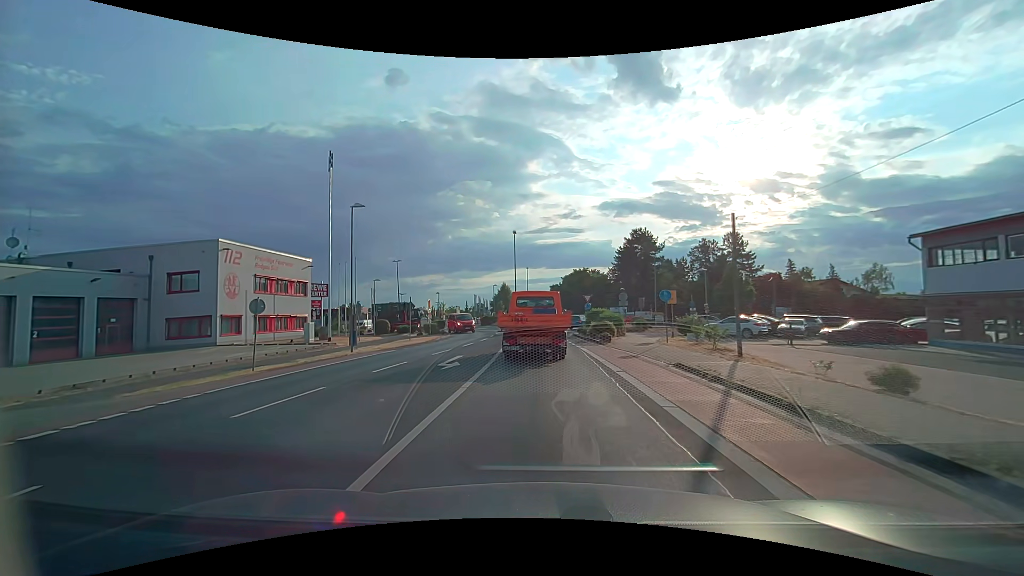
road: tertiary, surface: asphalt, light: Day
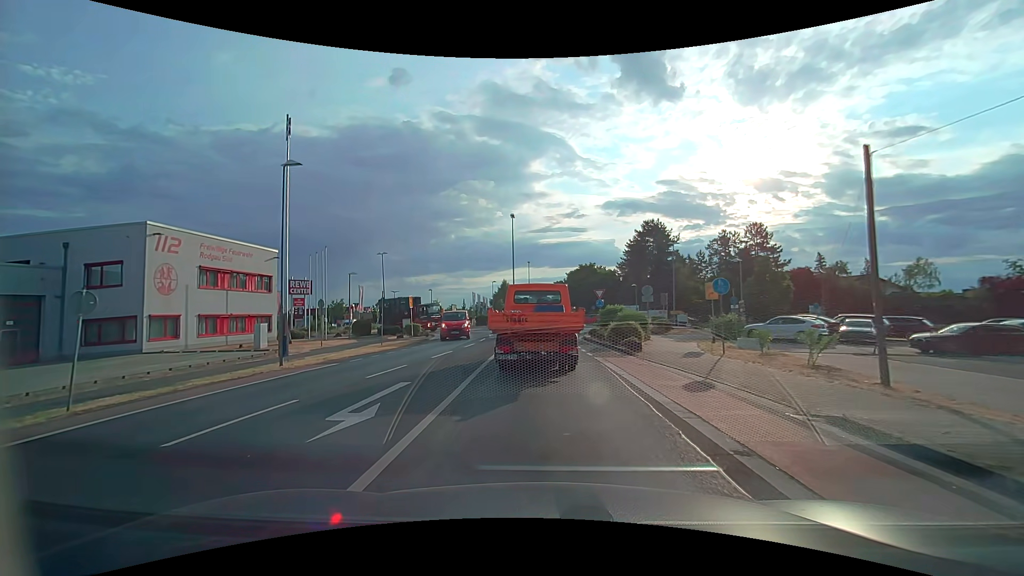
(0.0, +7.4) m; 0°
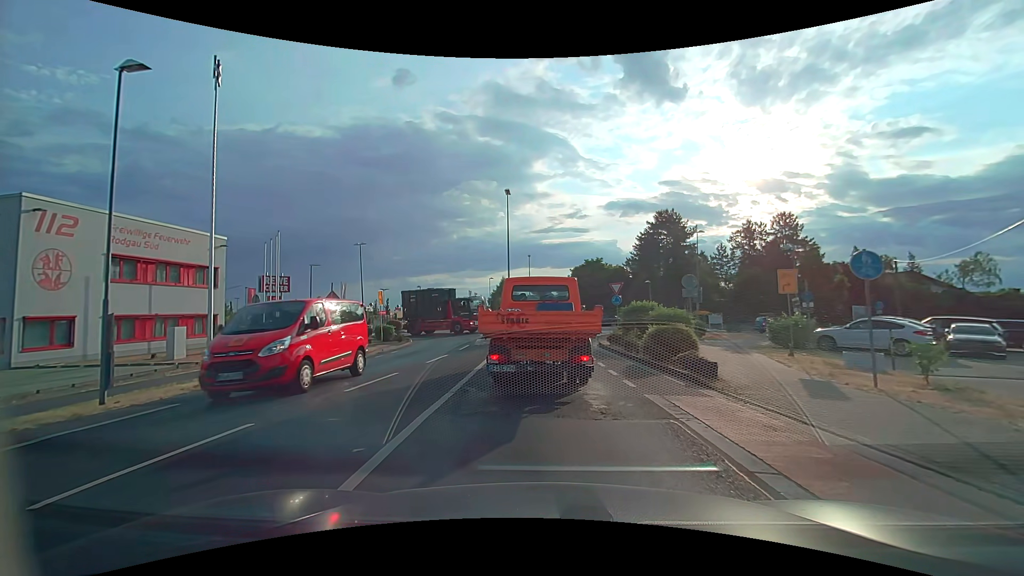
(0.0, +7.8) m; 0°
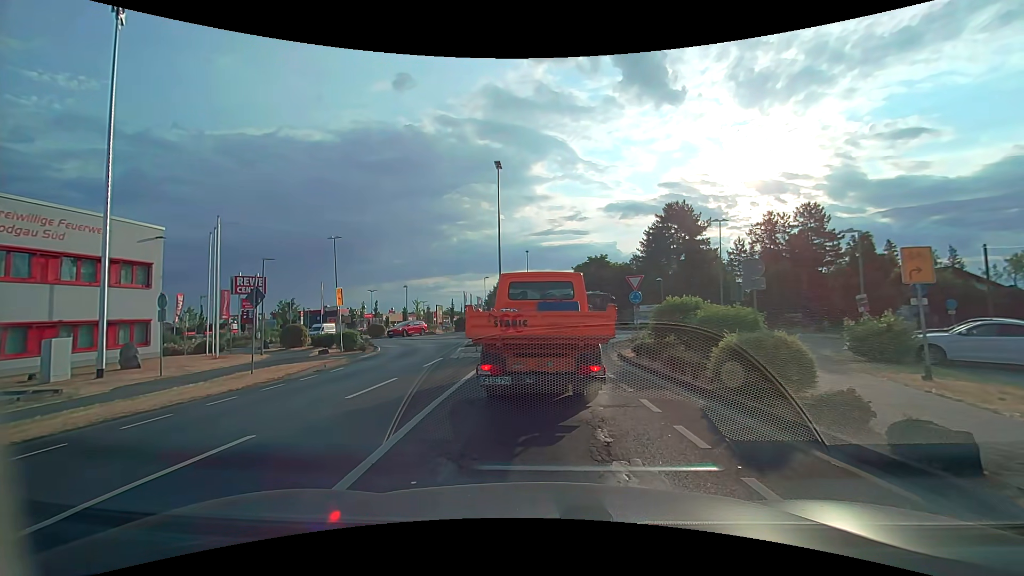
(0.0, +6.4) m; +1°
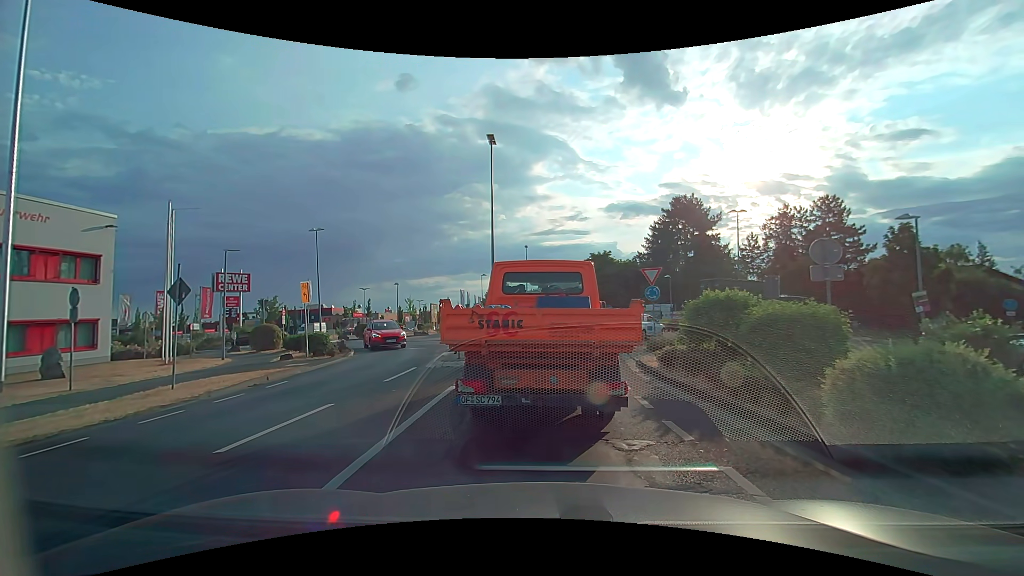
(0.0, +3.6) m; +2°
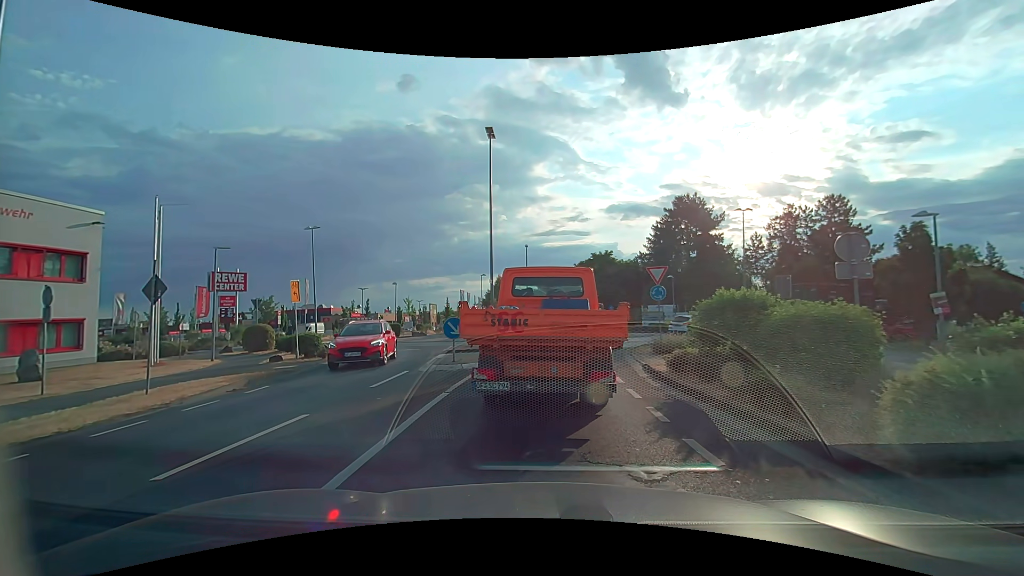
(0.0, +1.0) m; 0°
